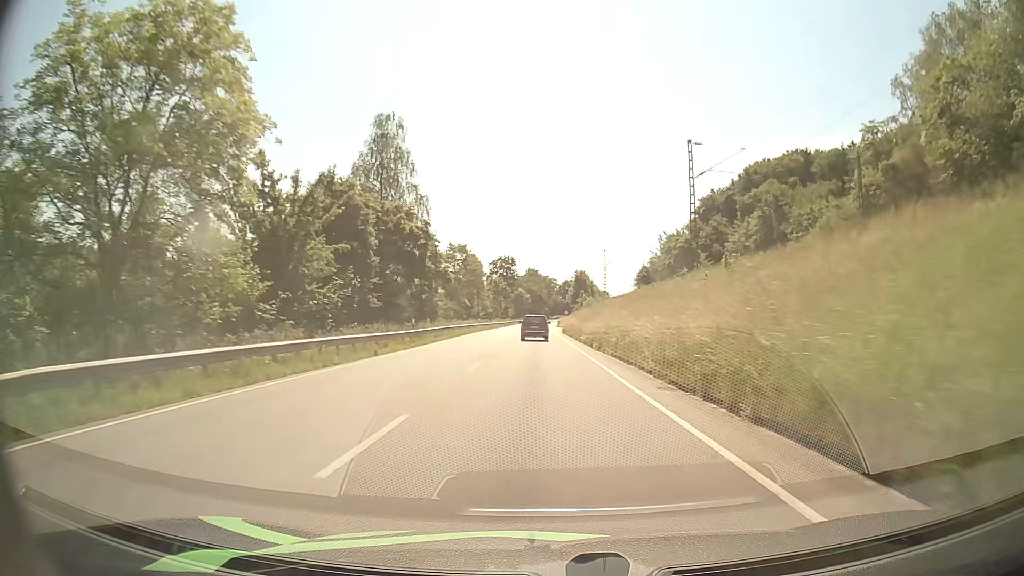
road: primary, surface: asphalt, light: Day
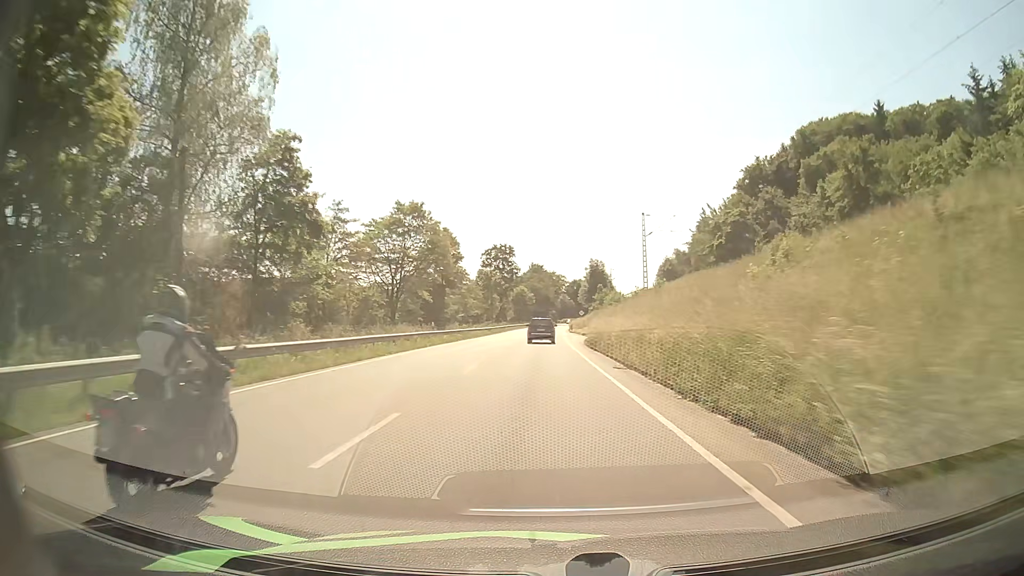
(-0.4, +36.4) m; -1°
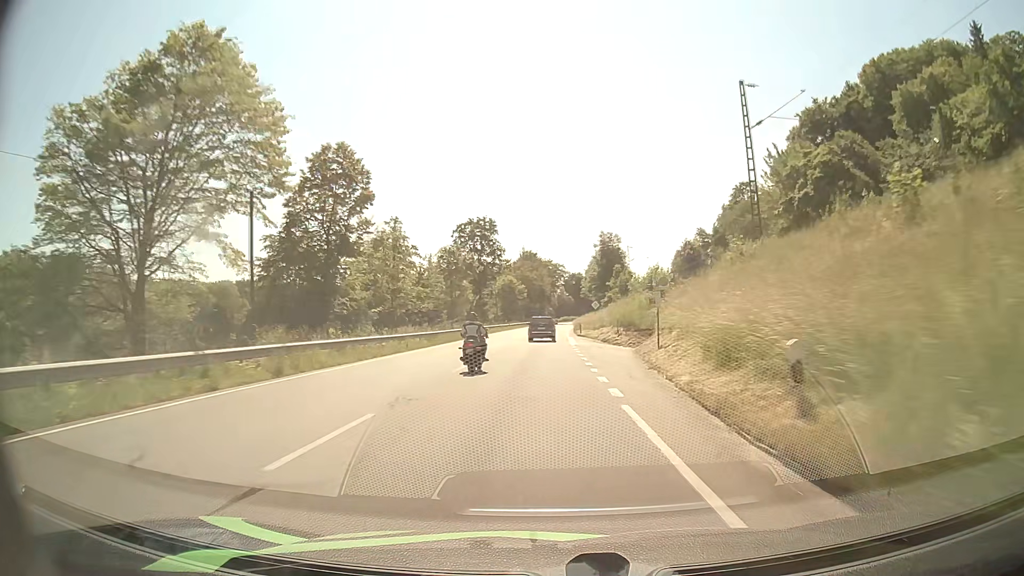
(+0.1, +37.0) m; 0°
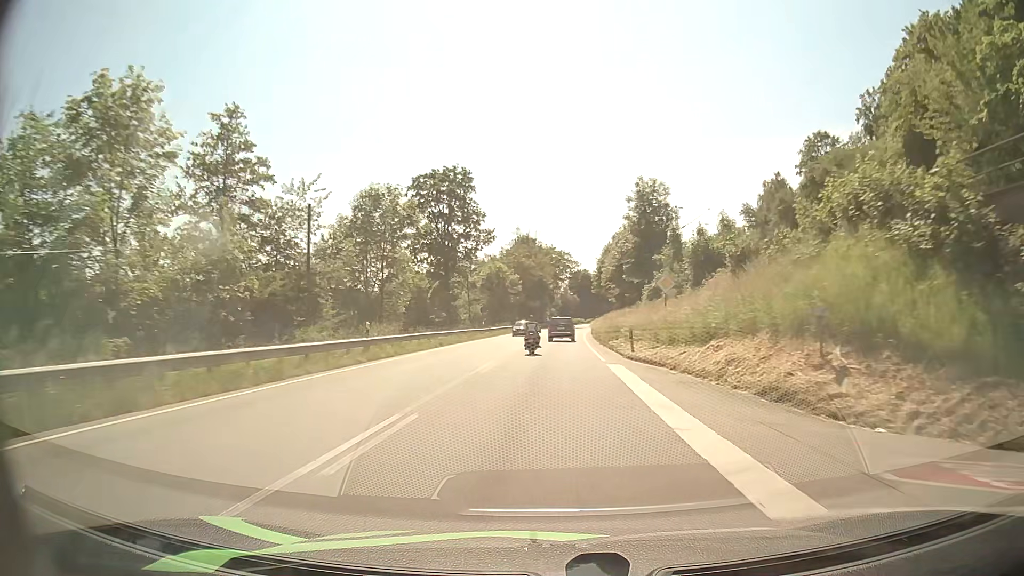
(-0.3, +36.8) m; 0°
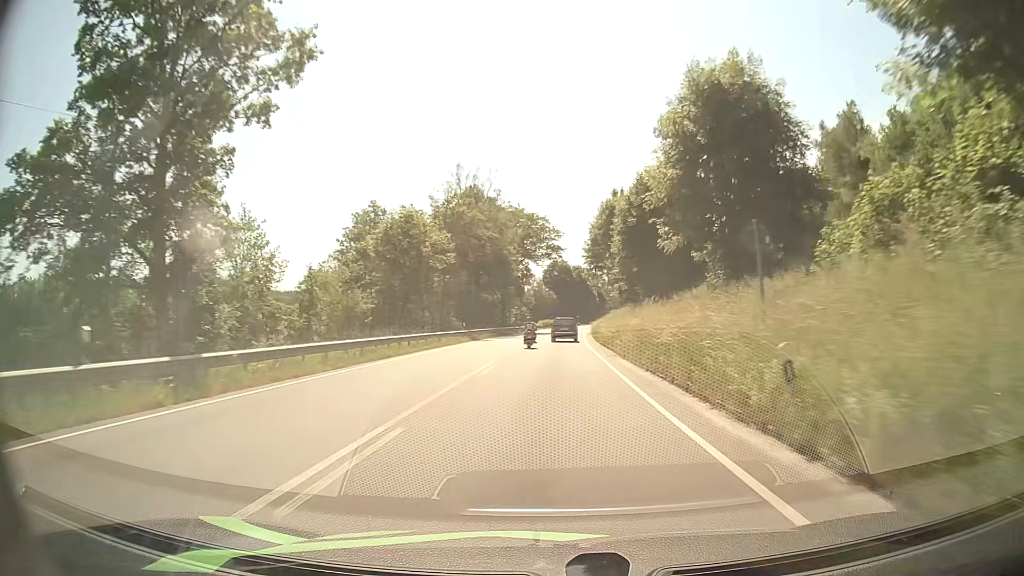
(+0.9, +50.3) m; +2°
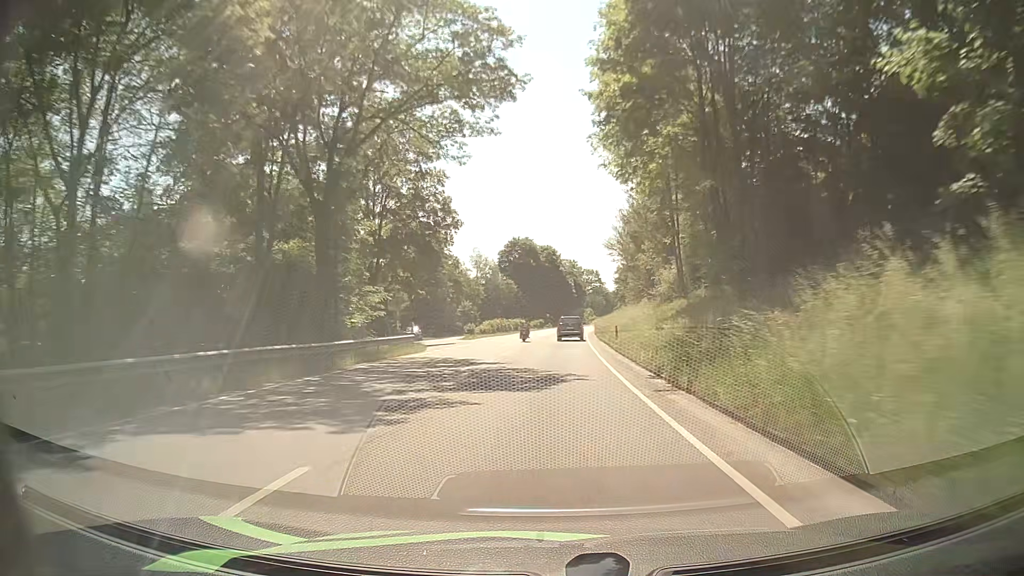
(+1.9, +63.5) m; +3°
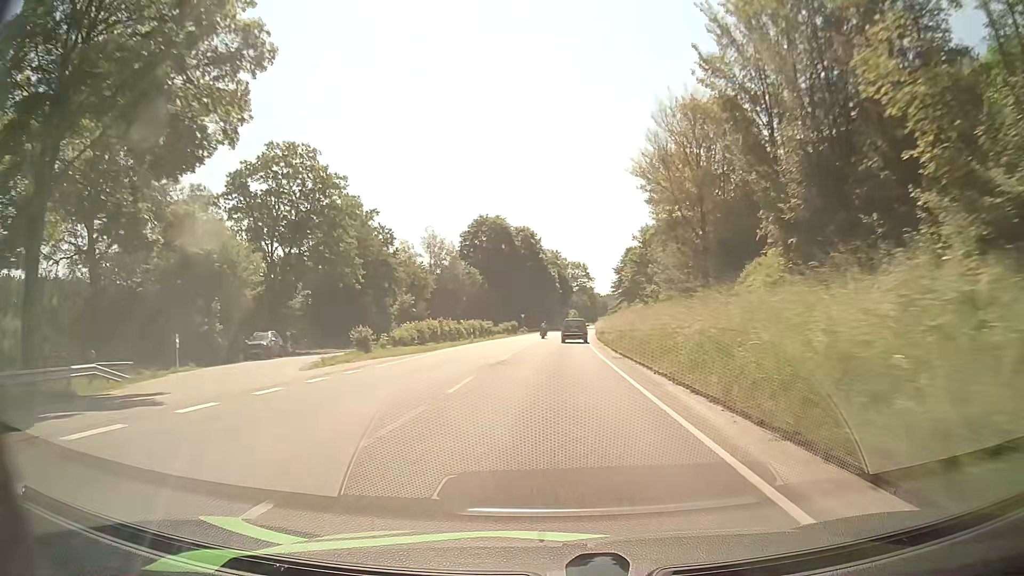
(+0.6, +38.0) m; +2°
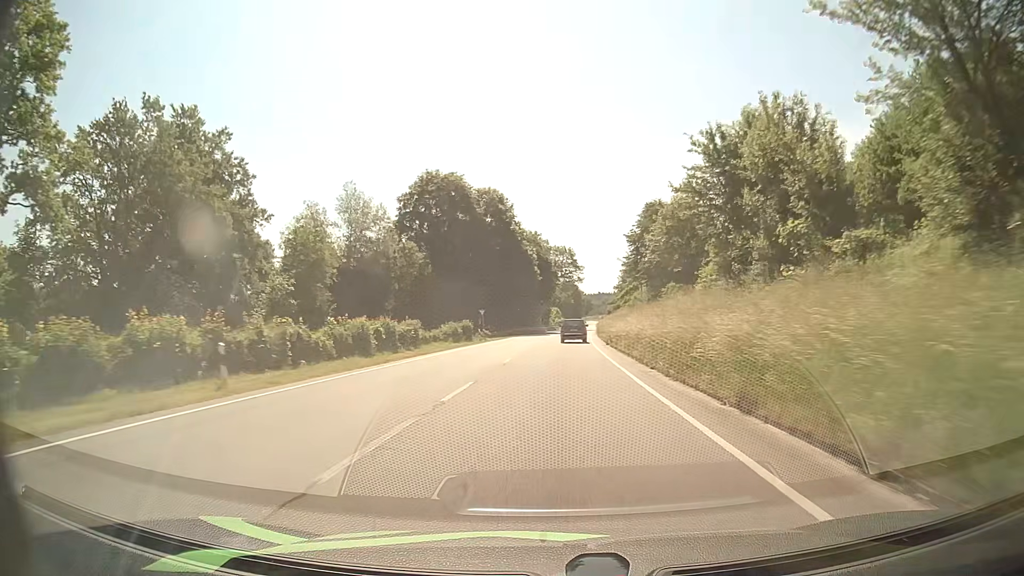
(+0.4, +38.0) m; +1°
(0, +10) (0, +20) (0, +30) (+1, +40) (+1, +50) (+2, +60) (+2, +70) (+3, +80) (+4, +90) (+4, +100) m
